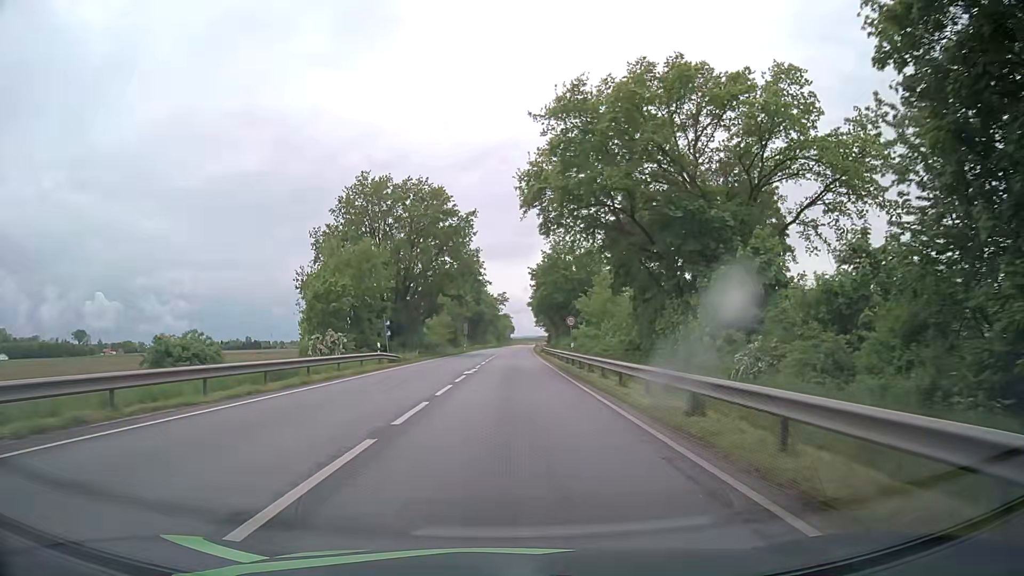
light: Day
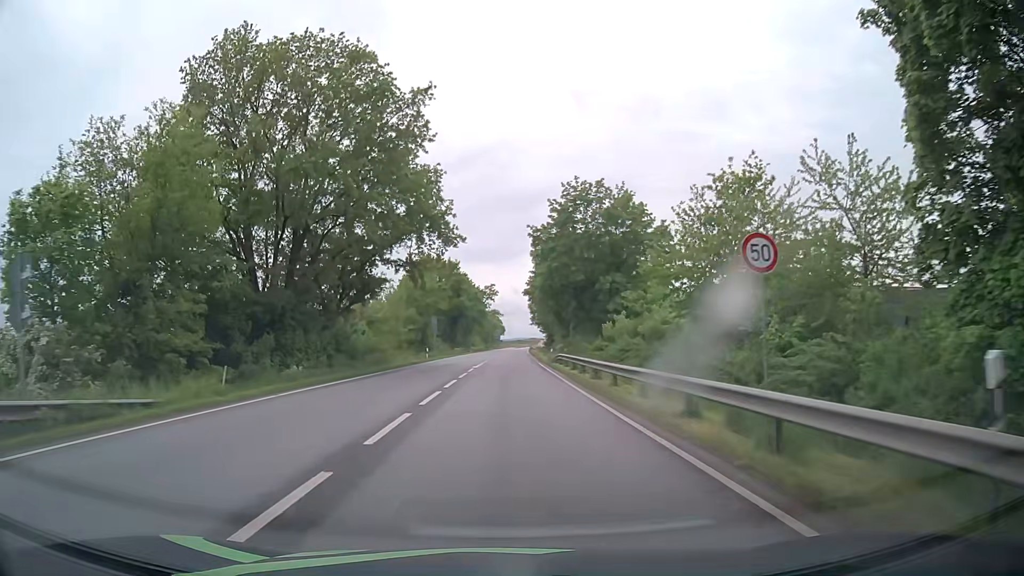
(-0.1, +31.9) m; 0°
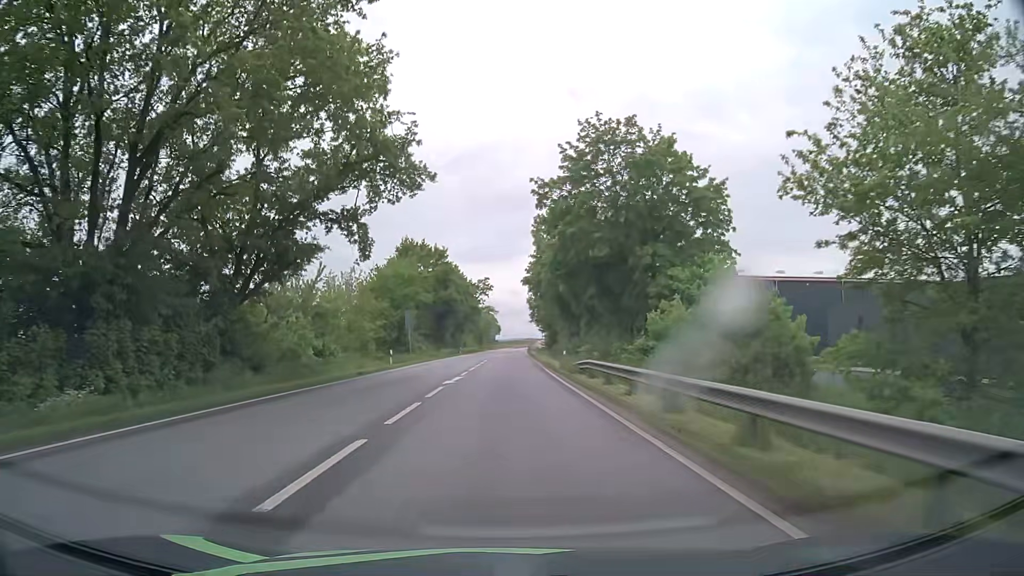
(+0.1, +15.6) m; +1°
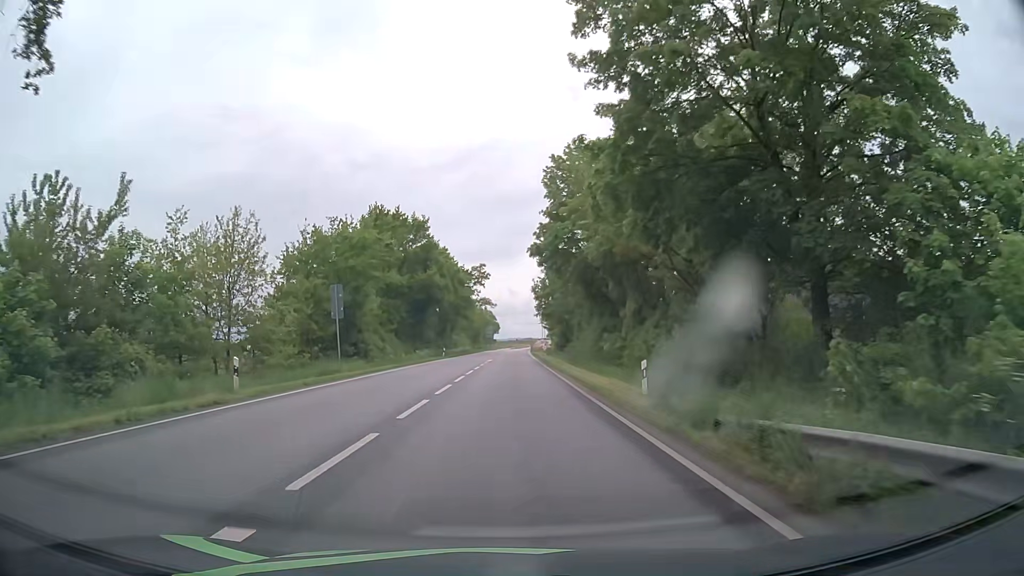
(0.0, +23.1) m; 0°
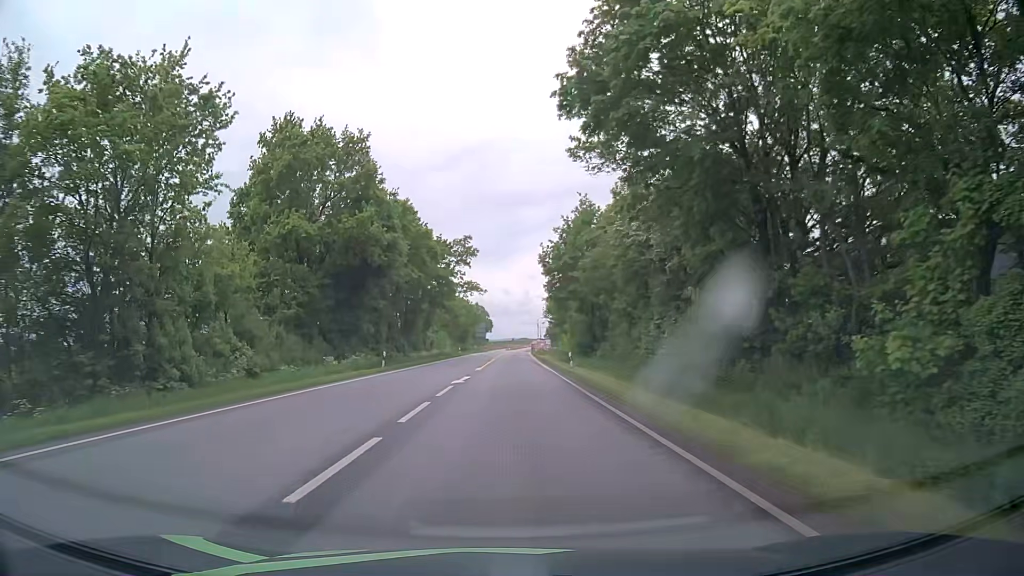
(0.0, +30.6) m; 0°
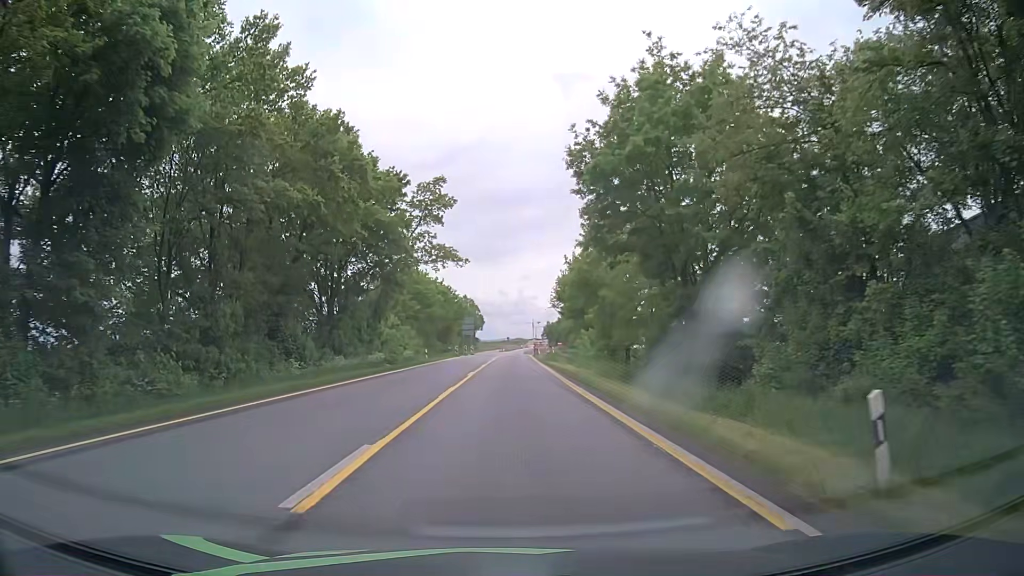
(+0.1, +30.5) m; 0°
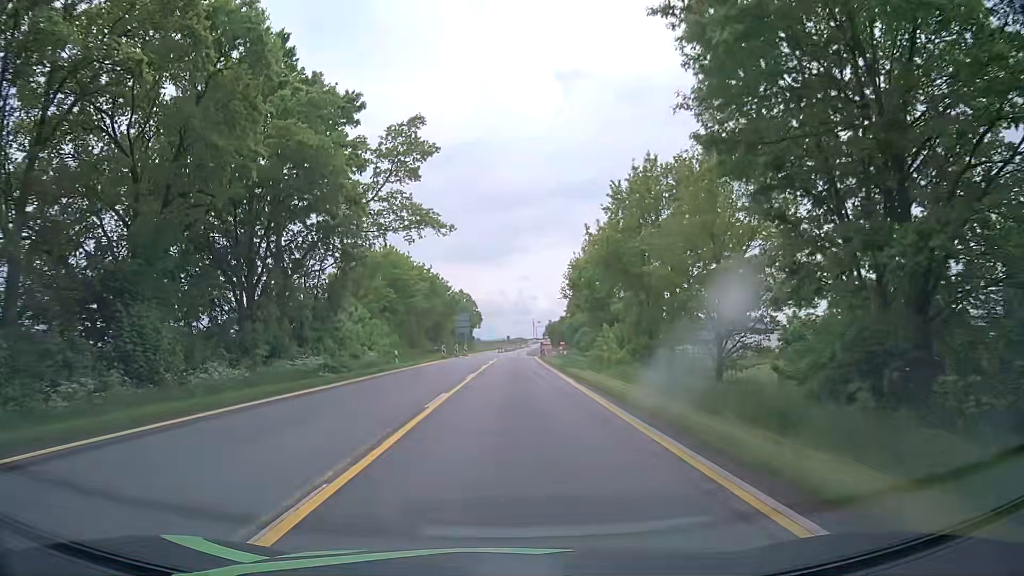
(0.0, +15.2) m; 0°
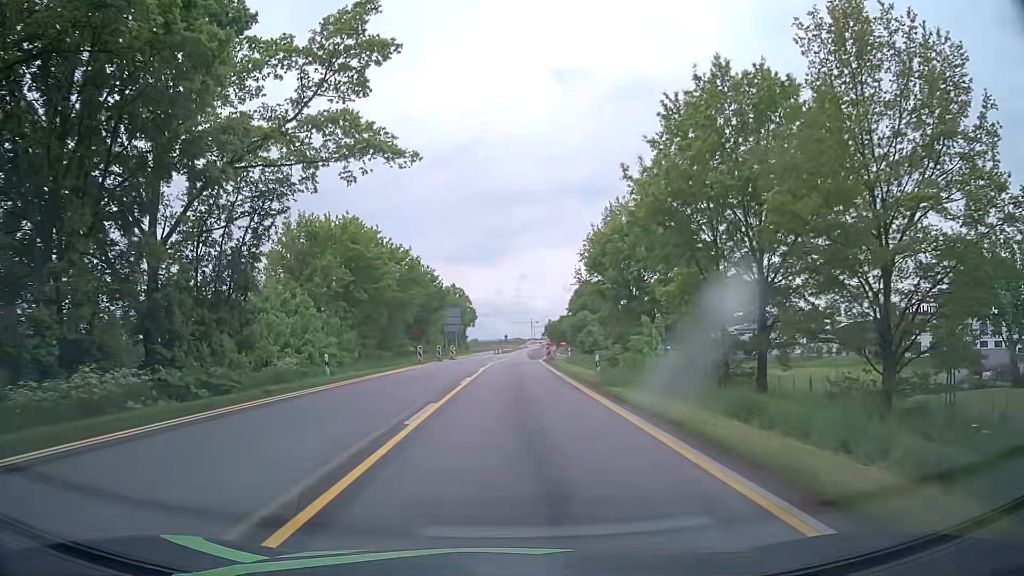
(-0.1, +15.2) m; -1°
(0, +10) (0, +20) (0, +30) (+1, +40) (+1, +50) (+2, +60) (+2, +70) (+3, +80) (+4, +90) (+5, +100) m
